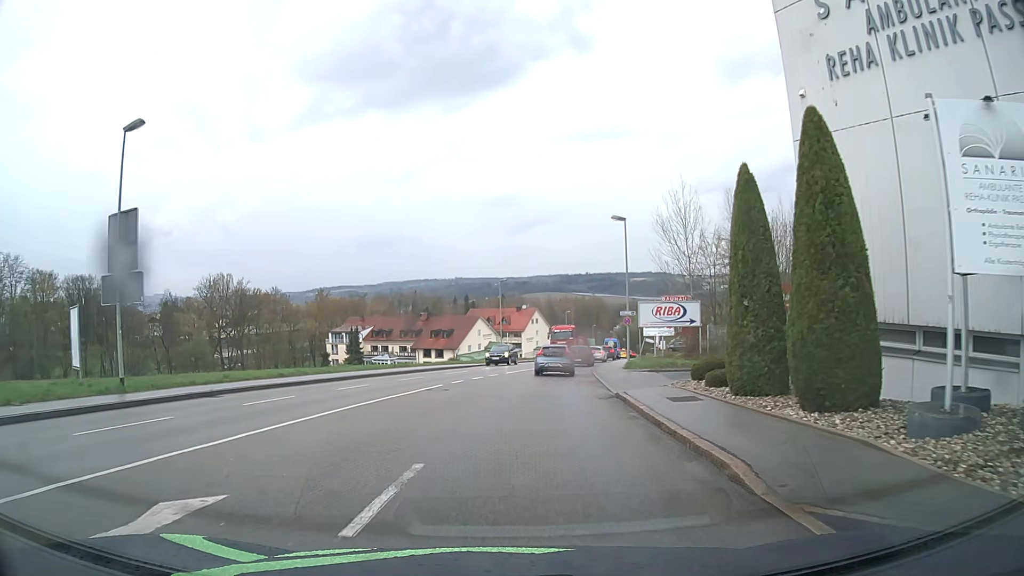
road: tertiary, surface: asphalt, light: Day
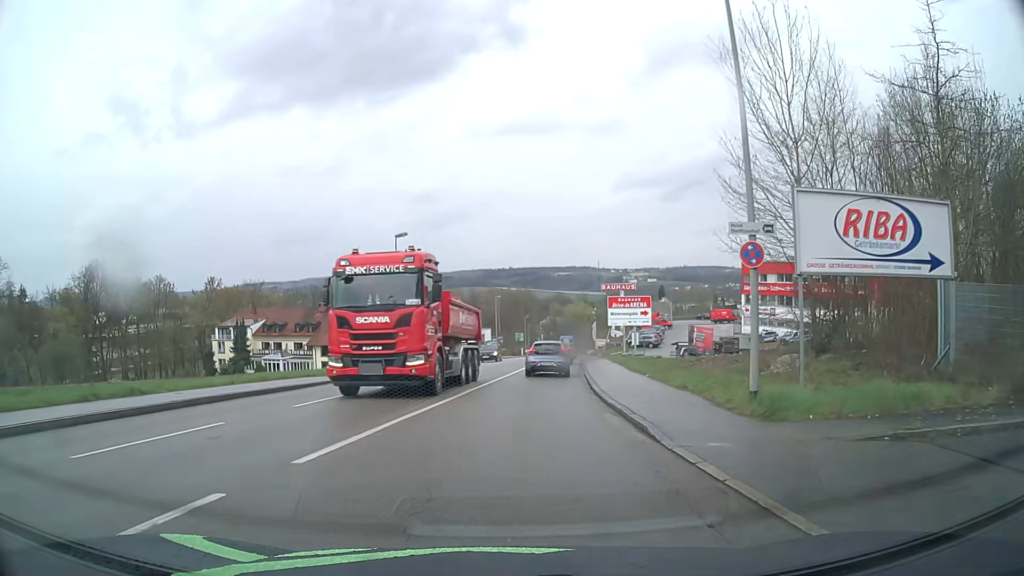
(+1.2, +25.8) m; +7°
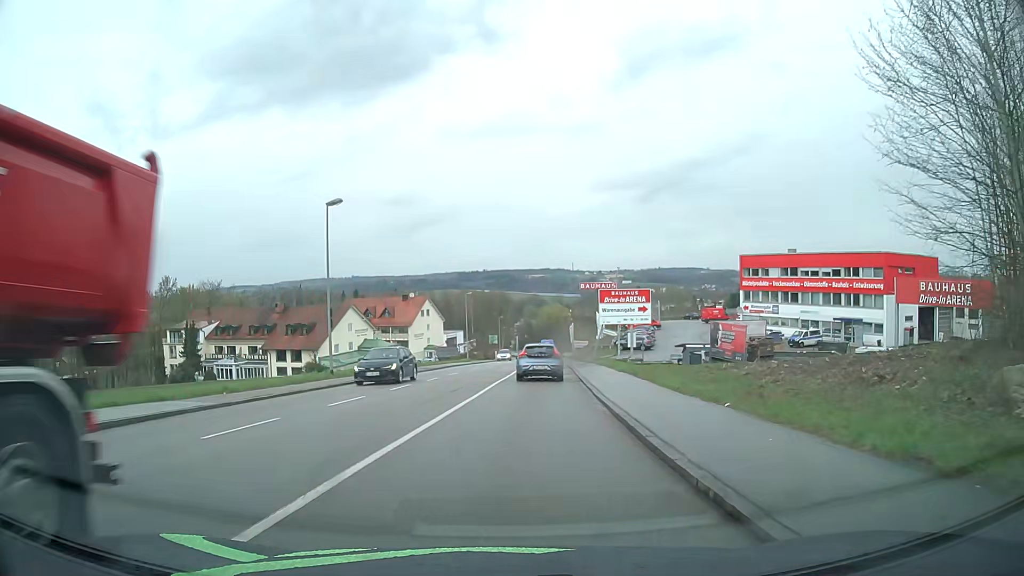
(+0.2, +10.7) m; +2°
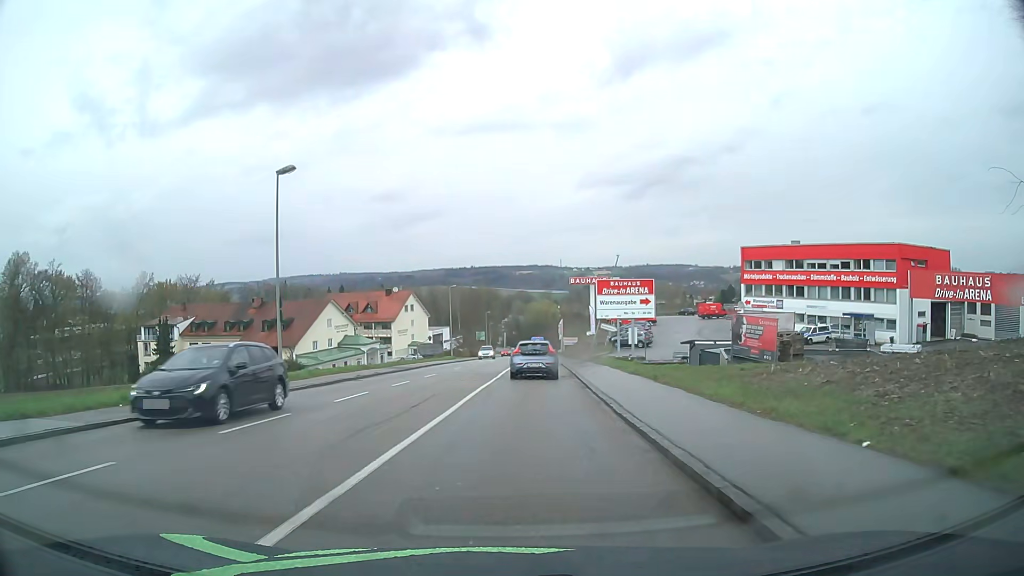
(0.0, +5.5) m; +1°
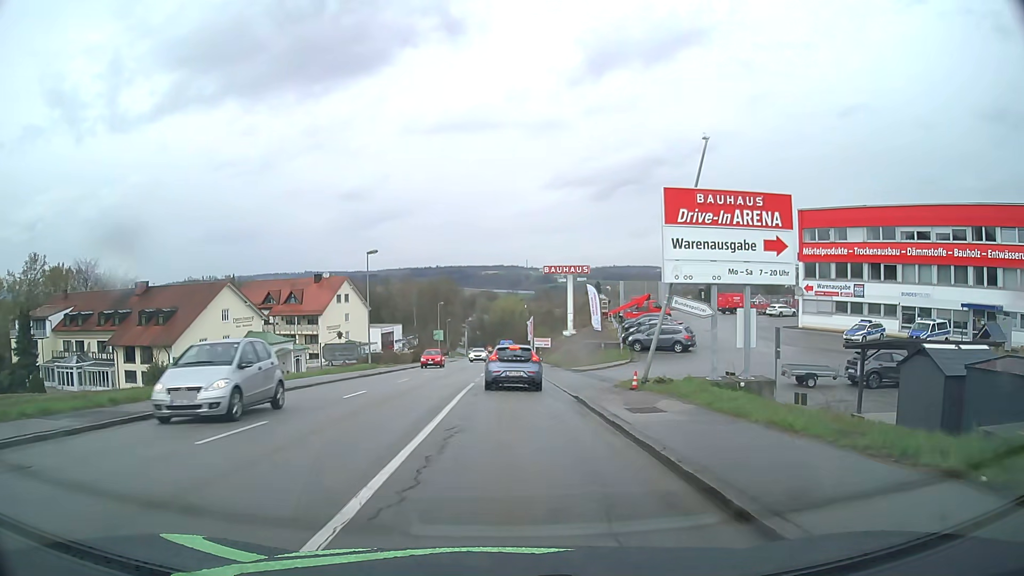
(+0.8, +28.5) m; +3°
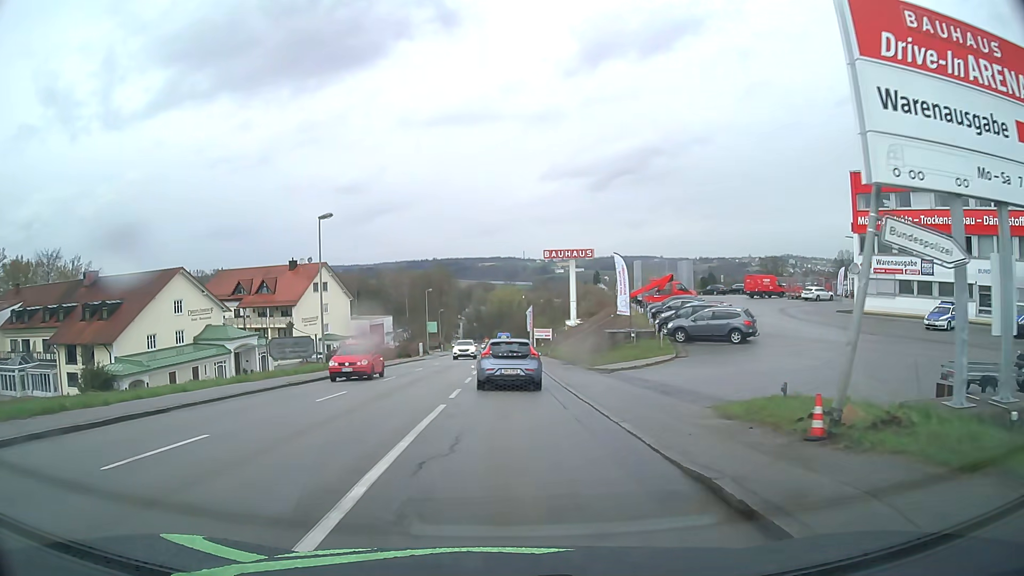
(0.0, +11.4) m; 0°
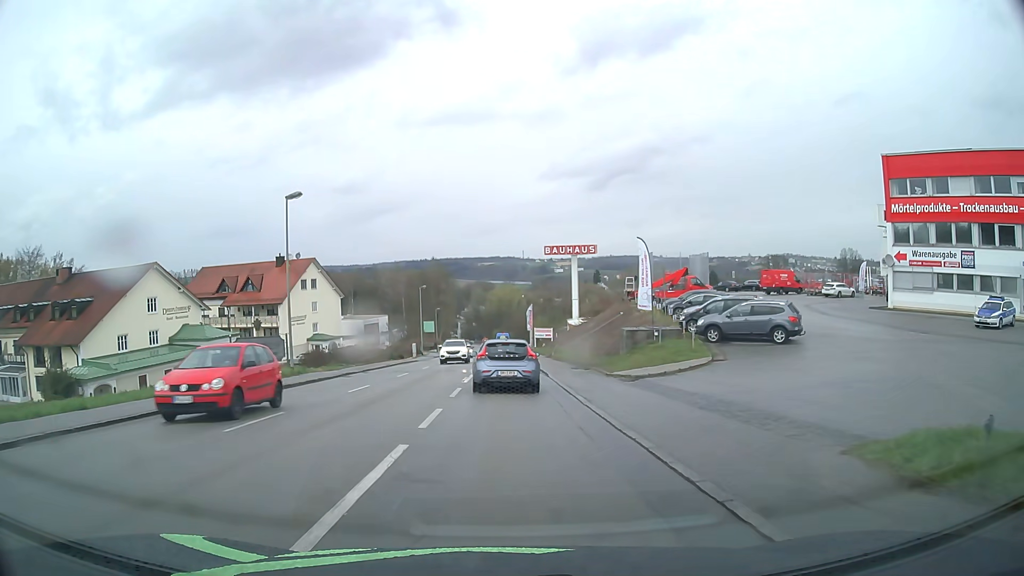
(0.0, +5.3) m; 0°
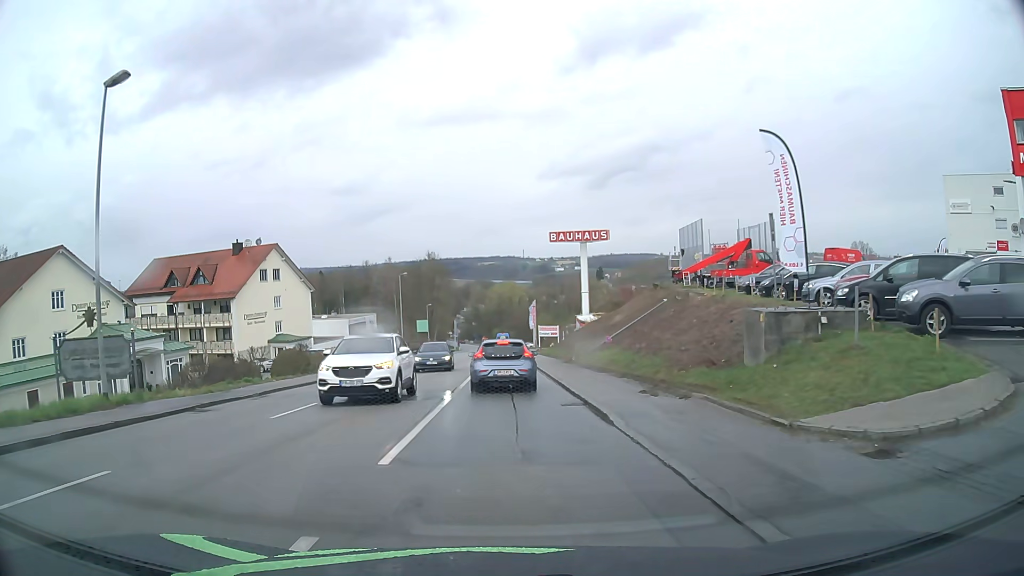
(0.0, +15.4) m; 0°
(0, +10) (0, +20) (0, +30) (0, +40) (0, +50) (0, +60) (0, +70) (0, +80) (0, +90) (0, +100) m
